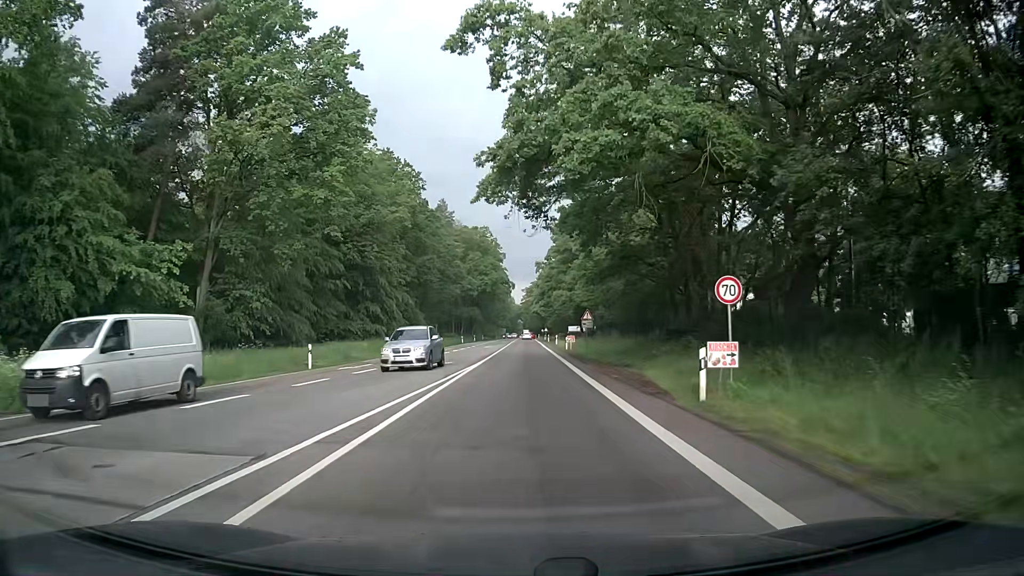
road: secondary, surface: asphalt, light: Day
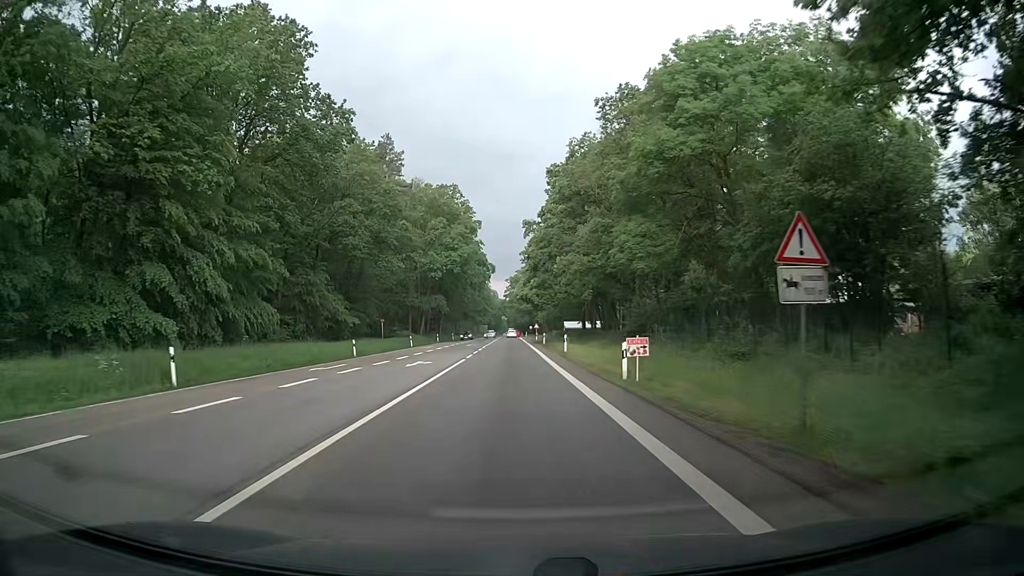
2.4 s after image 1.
(+0.5, +38.1) m; +2°
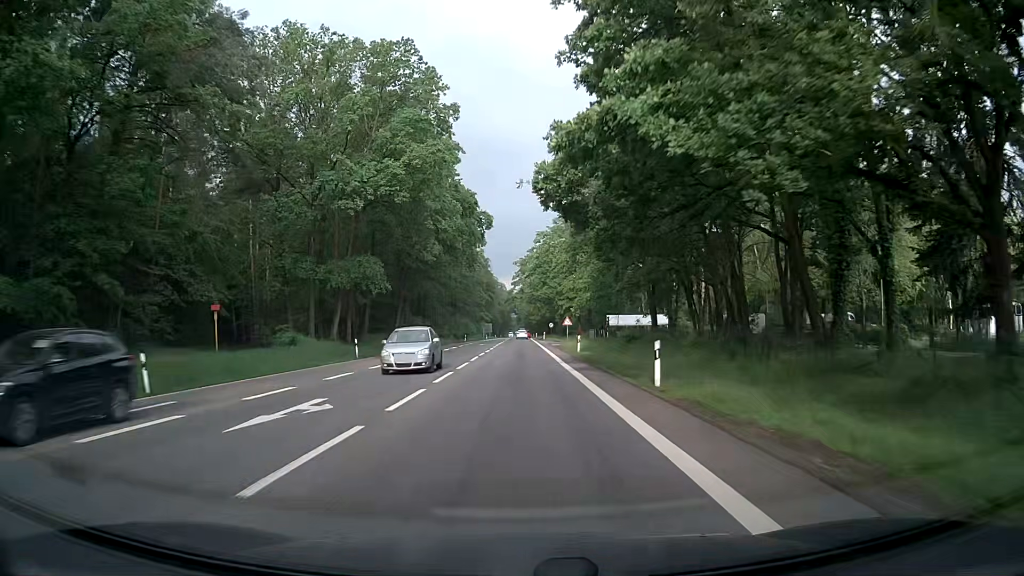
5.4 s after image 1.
(-0.7, +52.7) m; 0°
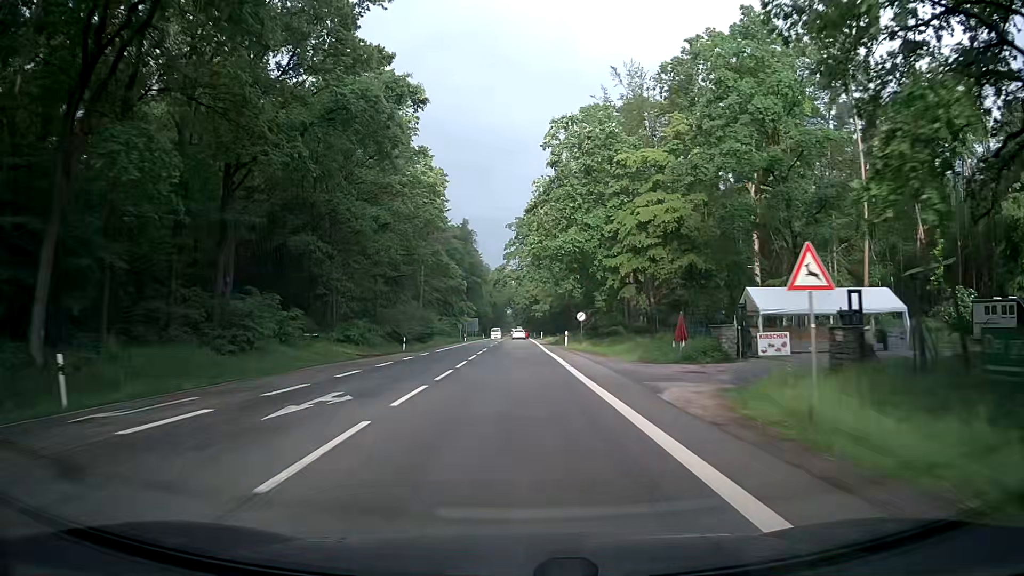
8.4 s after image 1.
(-0.9, +54.3) m; -1°
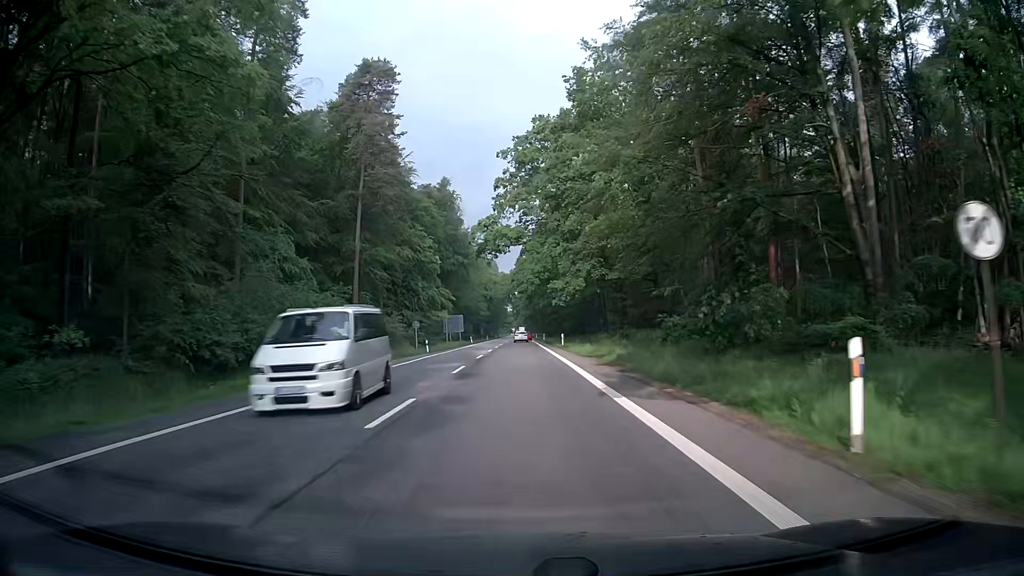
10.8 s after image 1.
(+0.1, +44.0) m; -1°
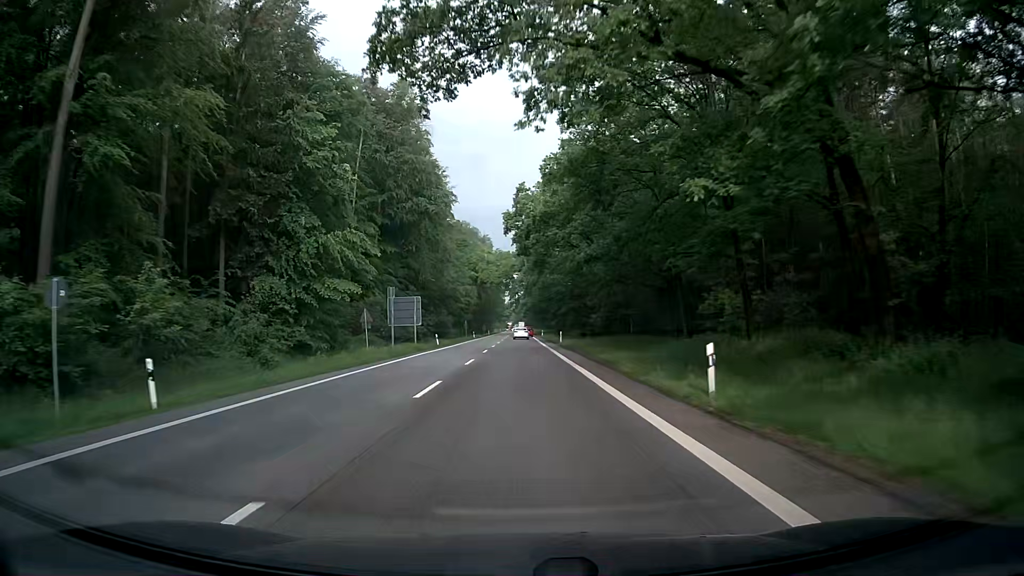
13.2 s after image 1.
(+0.6, +44.3) m; 0°
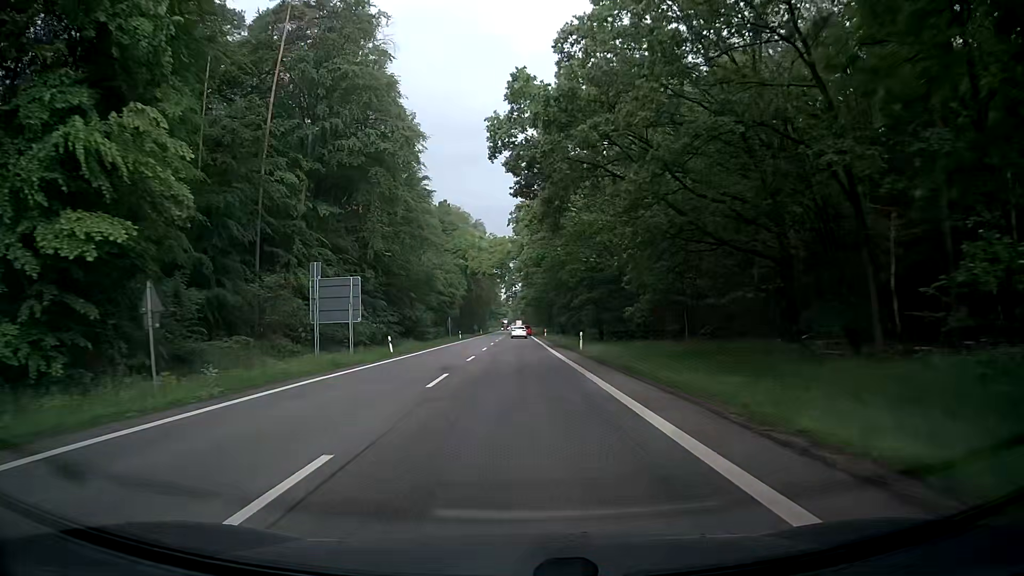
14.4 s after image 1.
(+0.1, +22.3) m; 0°
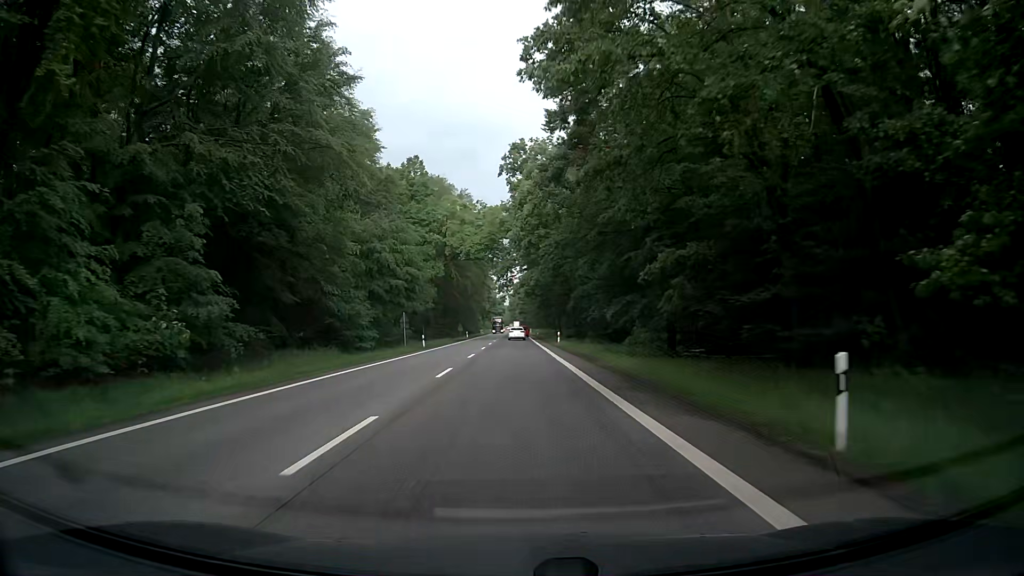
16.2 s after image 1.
(+0.7, +33.4) m; +2°
(0, +10) (0, +20) (0, +30) (0, +40) (-1, +50) (-1, +60) (-1, +70) (-1, +80) (-1, +90) (-1, +100) m
